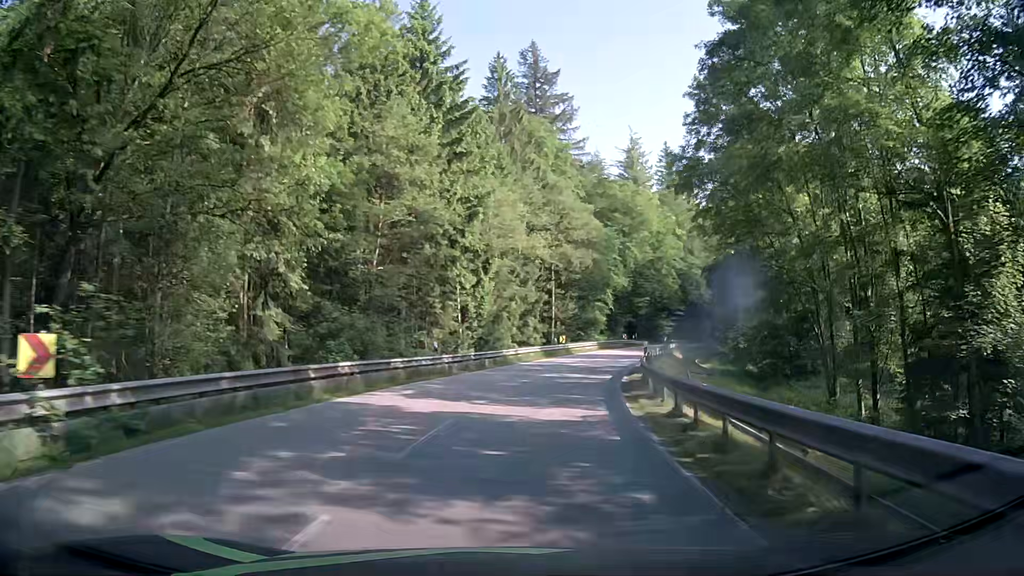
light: Day
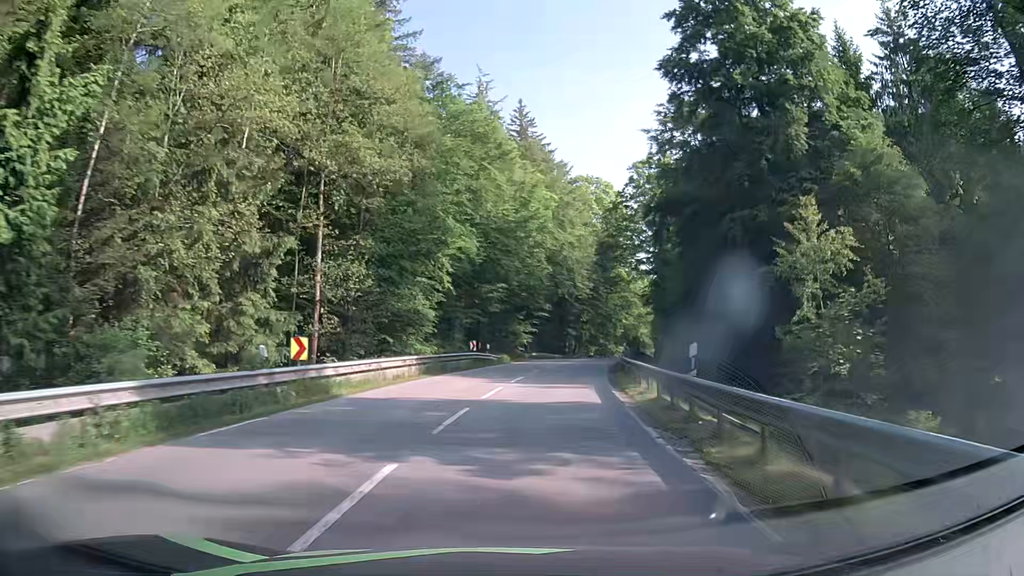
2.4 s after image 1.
(+5.4, +35.6) m; +16°
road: secondary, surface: asphalt
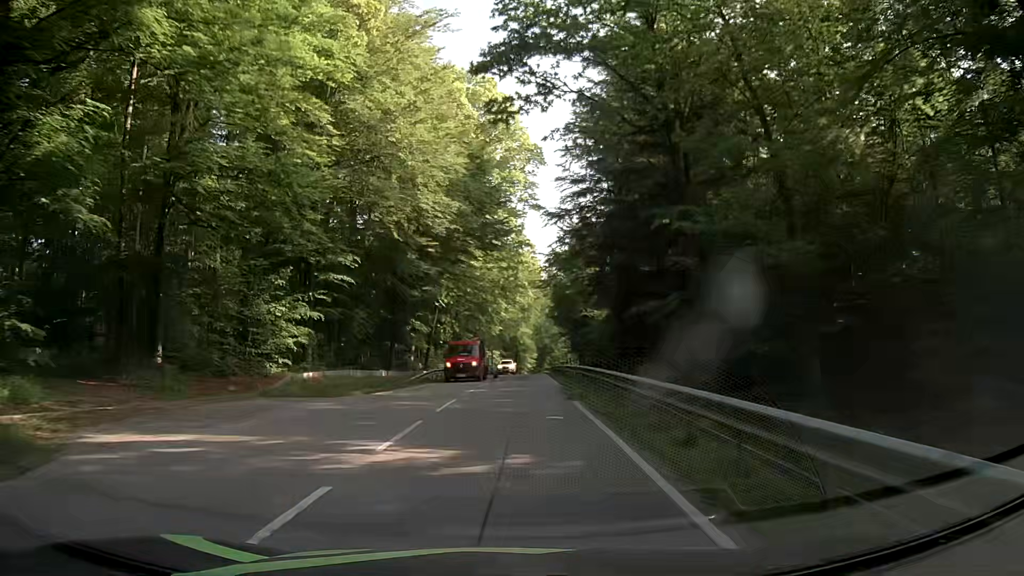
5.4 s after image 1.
(+5.4, +44.9) m; +11°
(0, +10) (0, +20) (0, +30) (+1, +40) (+1, +50) (+2, +60) (+2, +70) (+3, +80) (+3, +90) (+4, +100) m
